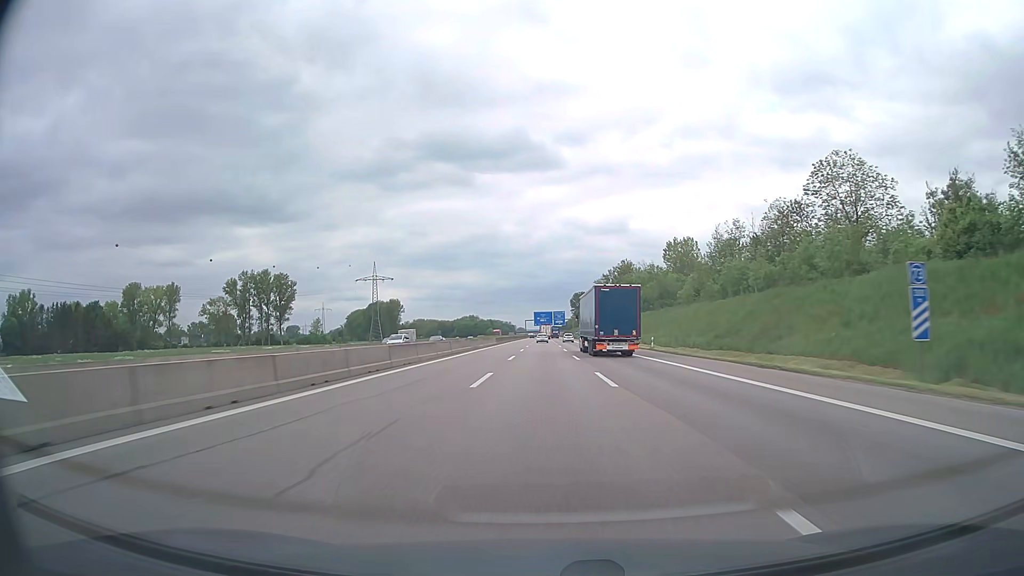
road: motorway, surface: asphalt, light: Day
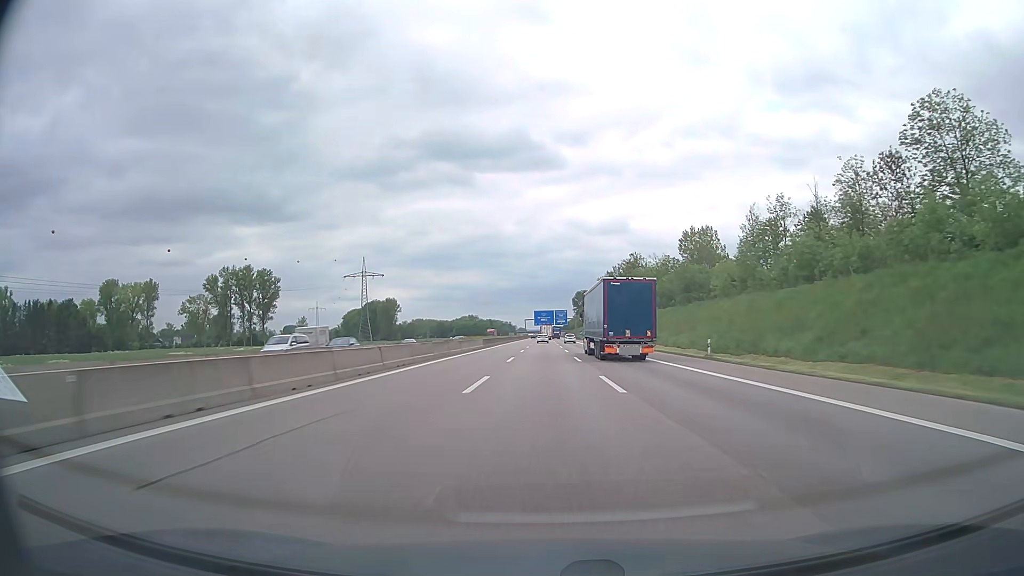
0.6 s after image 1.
(0.0, +19.6) m; 0°
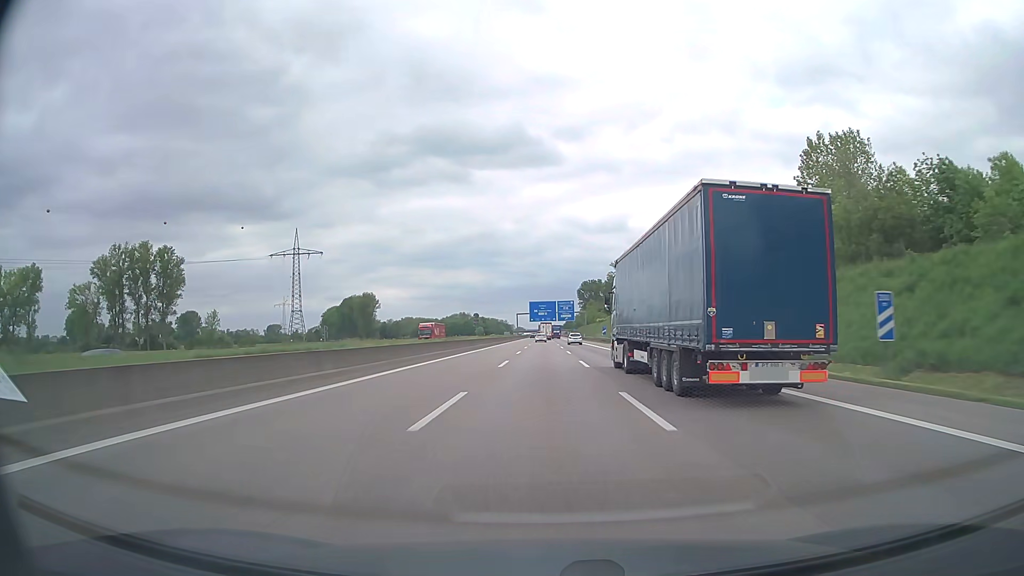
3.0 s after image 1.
(0.0, +78.4) m; 0°
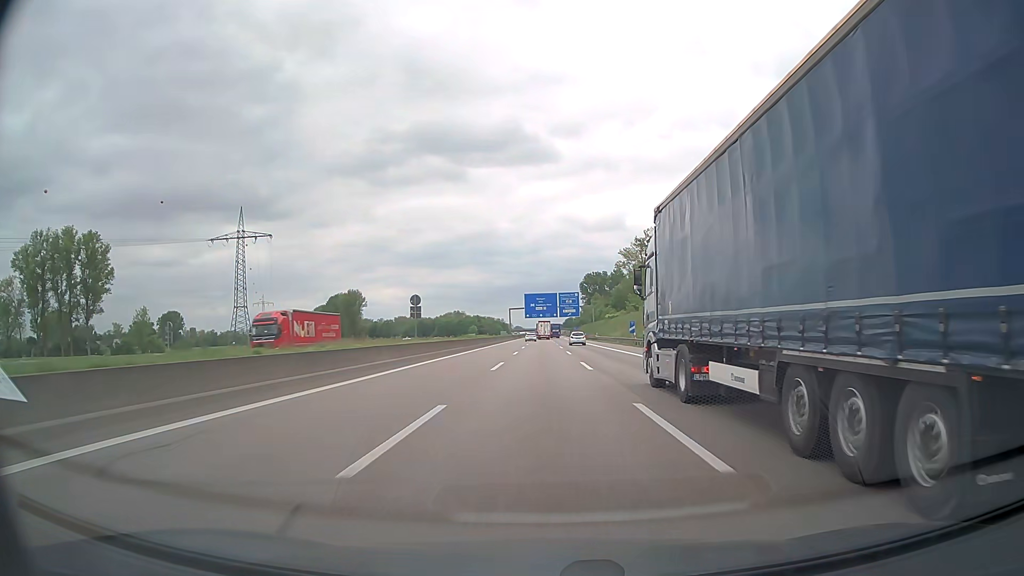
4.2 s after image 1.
(0.0, +39.1) m; 0°
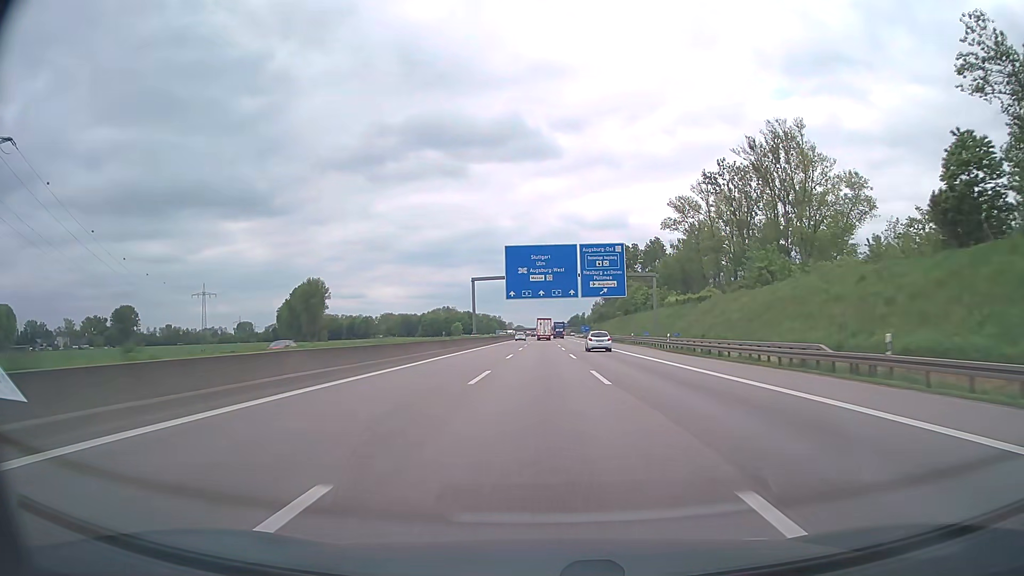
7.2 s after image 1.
(-0.1, +97.4) m; 0°
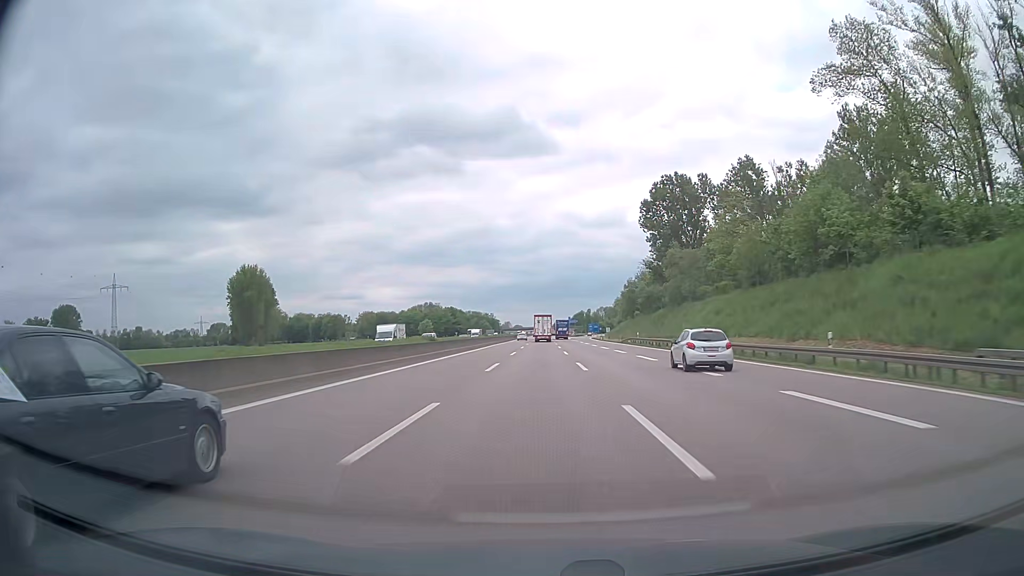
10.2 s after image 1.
(0.0, +96.9) m; 0°
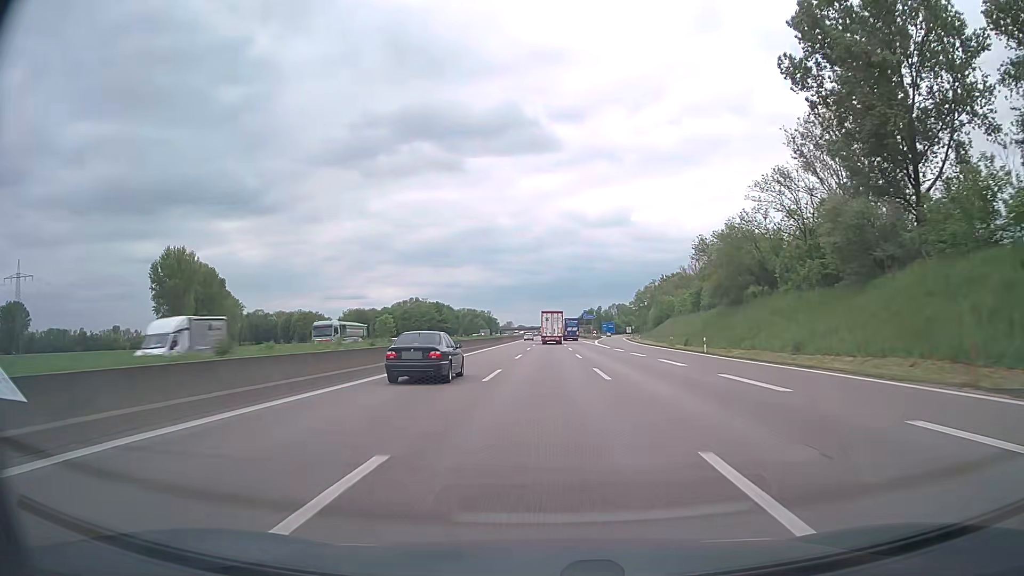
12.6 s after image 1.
(-0.3, +77.5) m; 0°
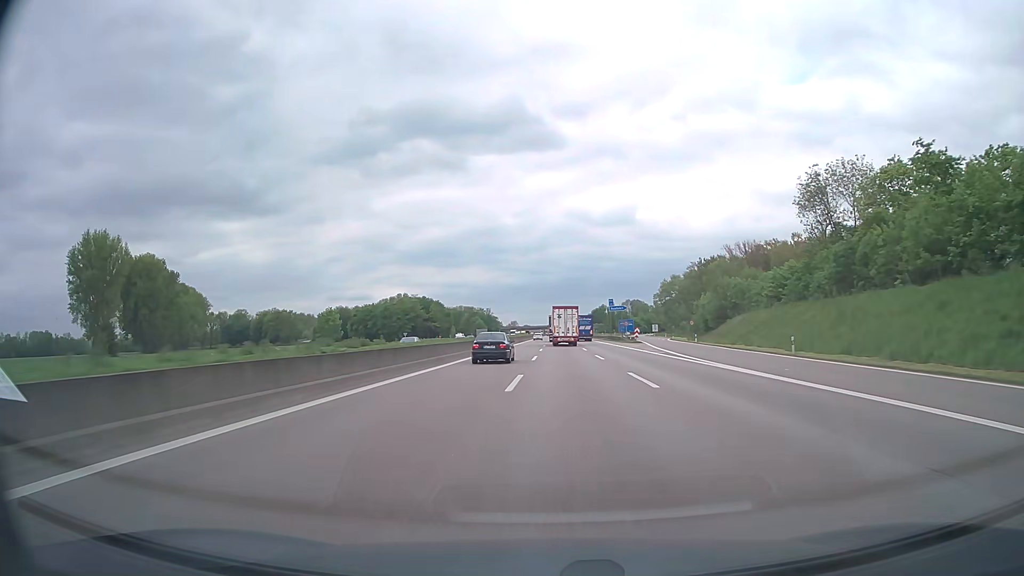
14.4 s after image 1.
(-0.2, +58.2) m; 0°
(0, +10) (0, +20) (0, +30) (0, +40) (0, +50) (0, +60) (0, +70) (0, +80) (0, +90) (-1, +100) m
